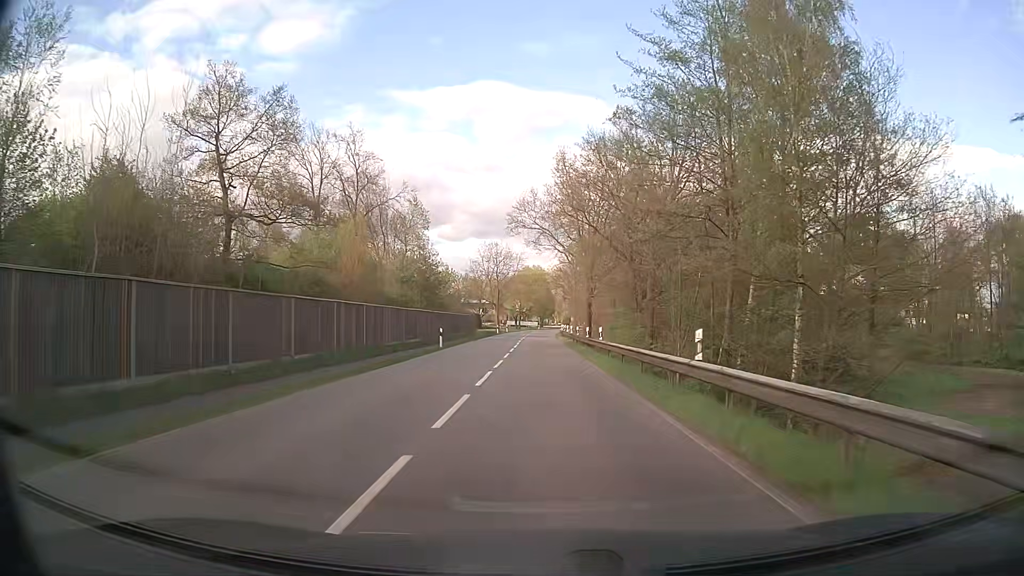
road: secondary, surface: asphalt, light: Day
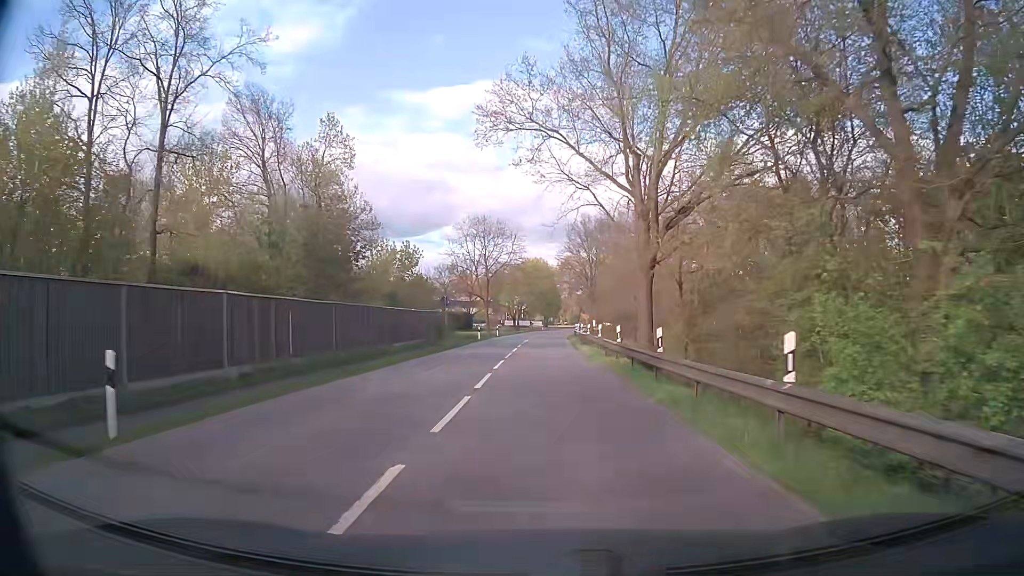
(-0.4, +30.4) m; 0°
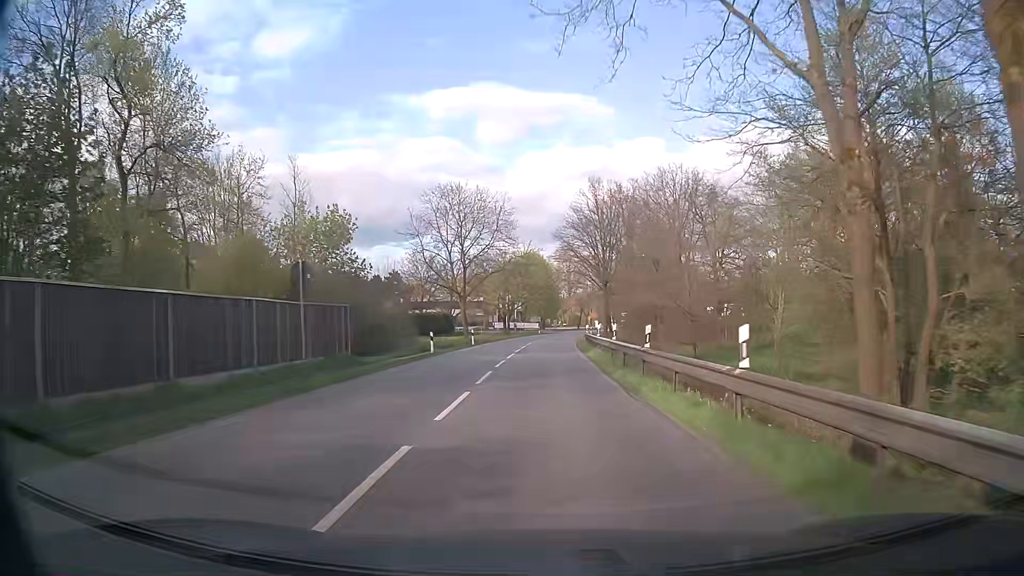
(-0.2, +22.9) m; 0°
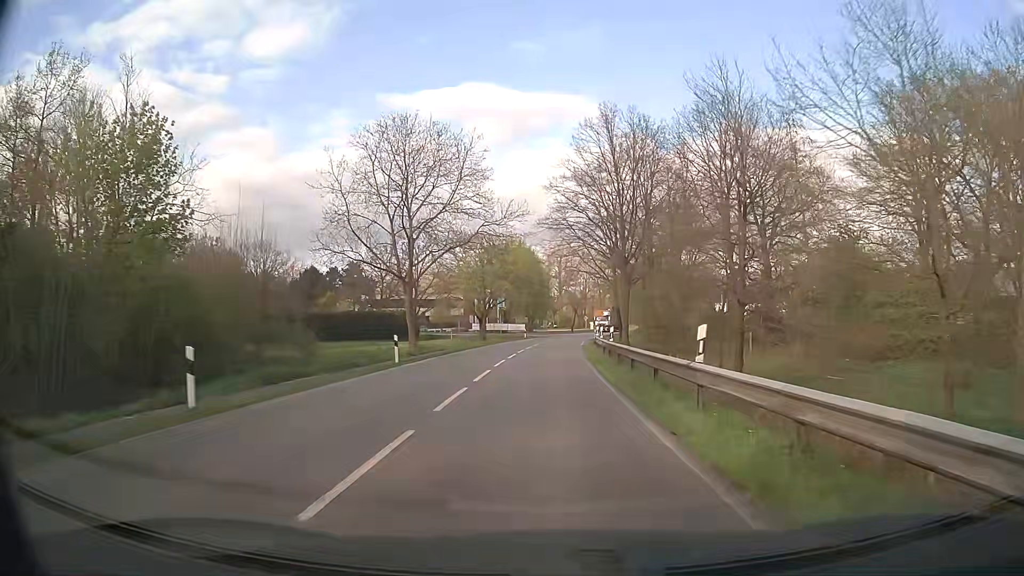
(+0.1, +22.9) m; +1°
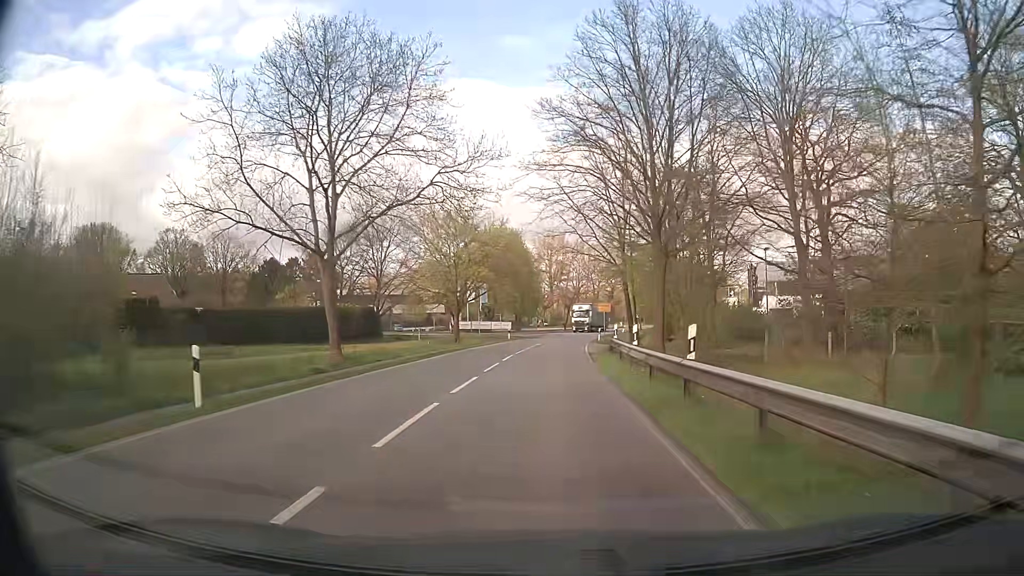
(+0.1, +15.2) m; +1°
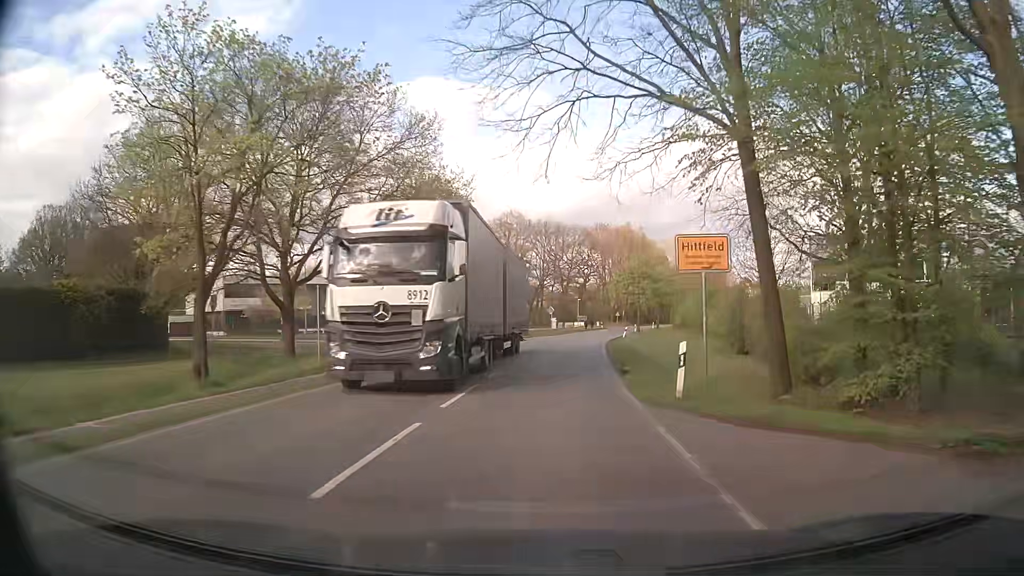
(+1.1, +38.1) m; +3°
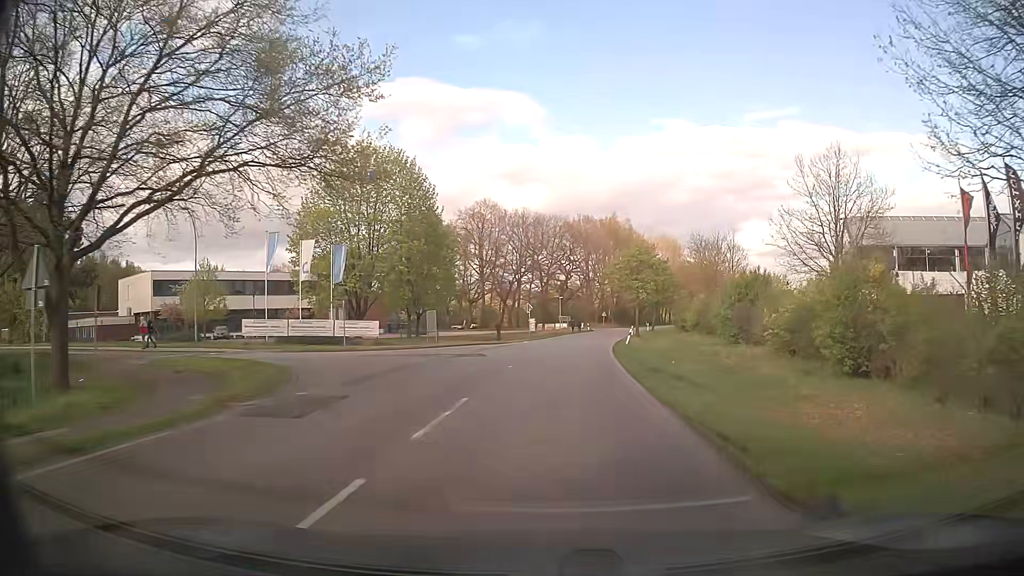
(+0.3, +15.2) m; +2°
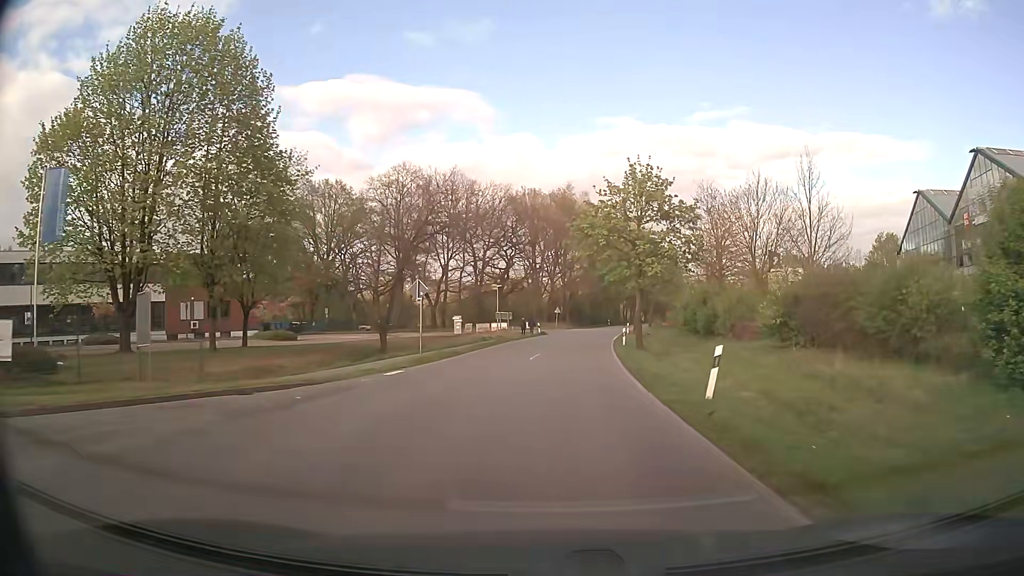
(+1.2, +30.3) m; +5°
(0, +10) (+1, +20) (+1, +30) (+2, +40) (+3, +50) (+5, +60) (+6, +70) (+8, +79) (+10, +89) (+13, +99) m
